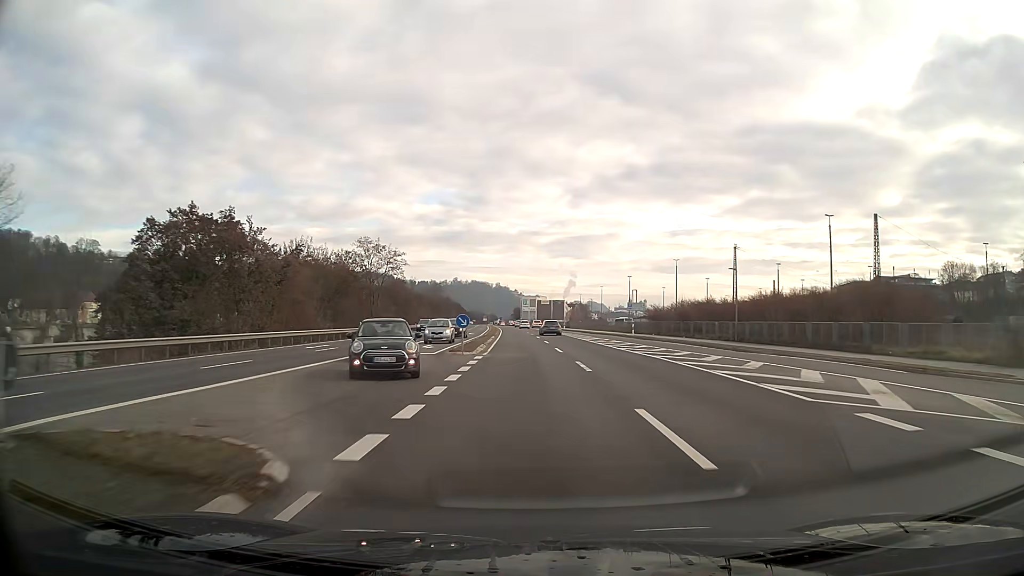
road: primary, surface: asphalt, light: Day
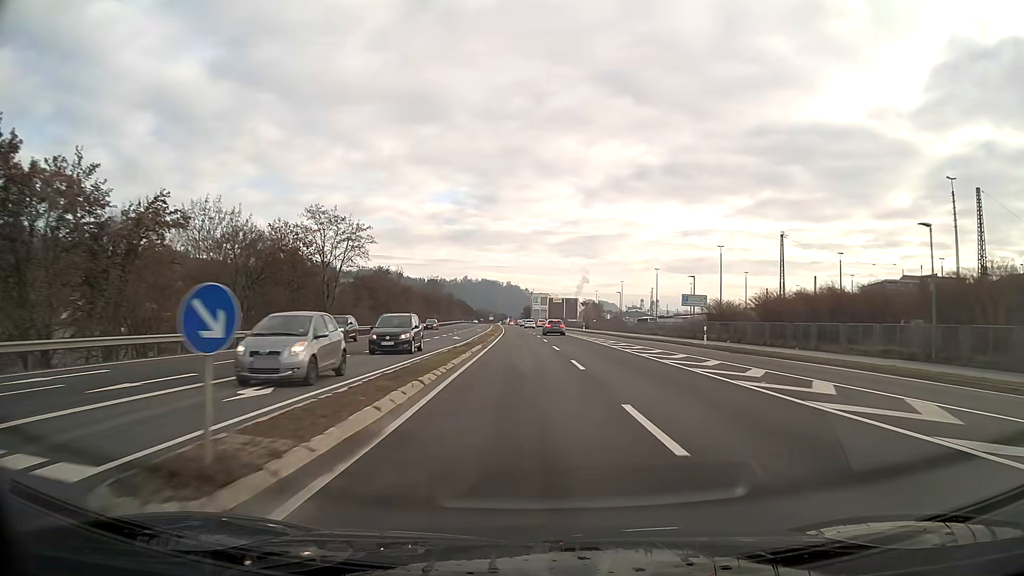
(-0.2, +23.3) m; -1°
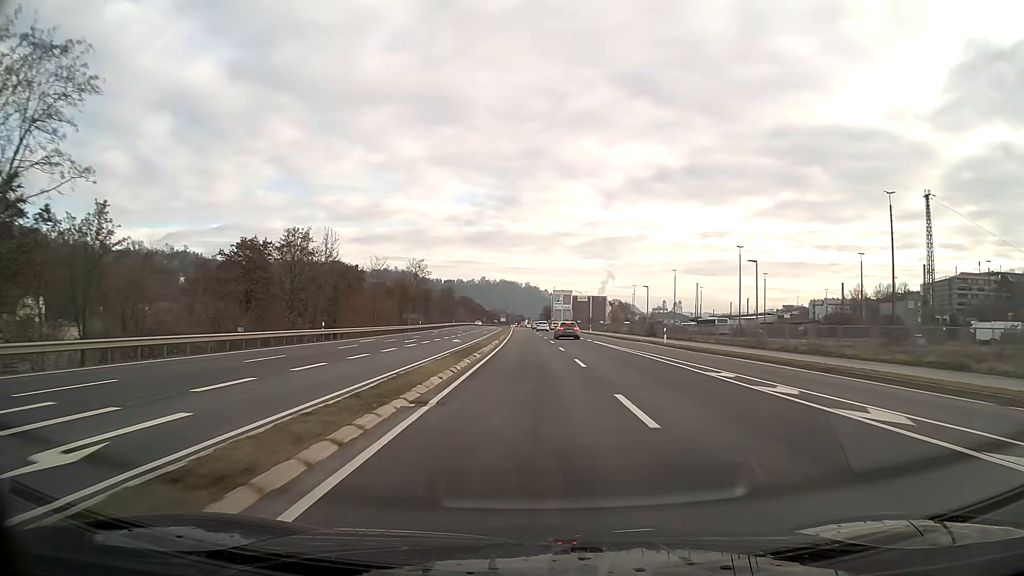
(-0.7, +46.4) m; -1°
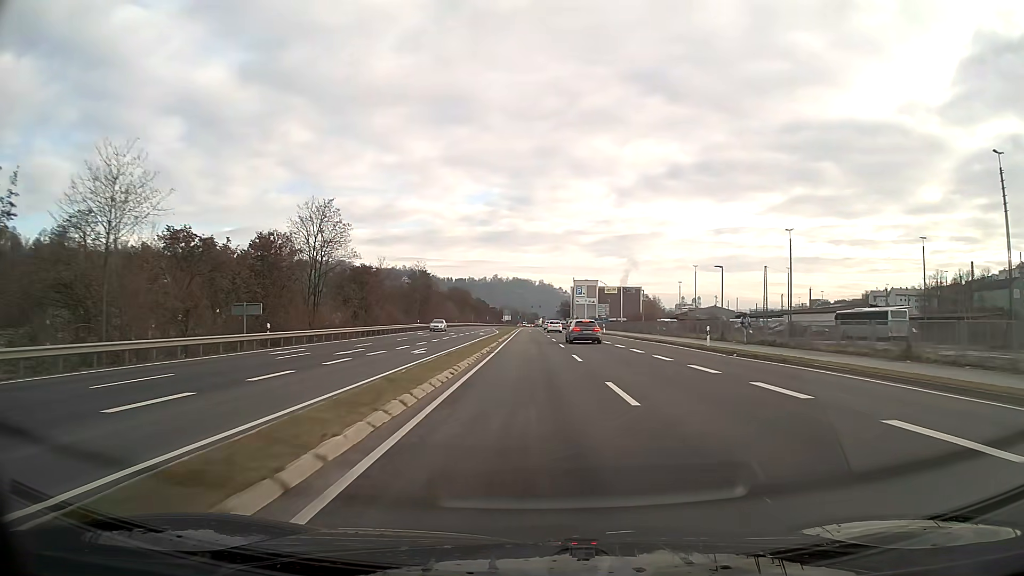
(-0.6, +57.7) m; -1°
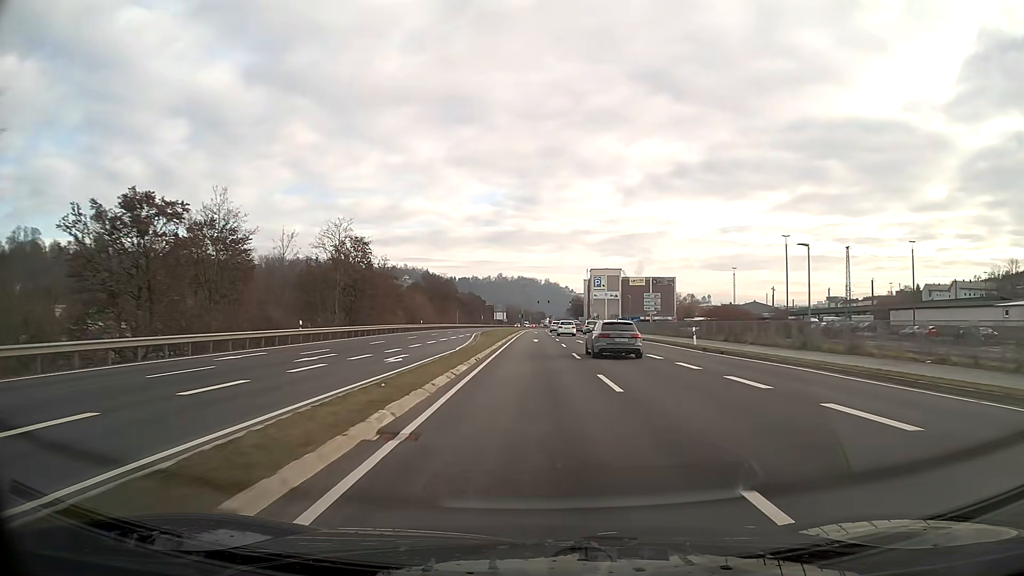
(-0.1, +45.8) m; 0°
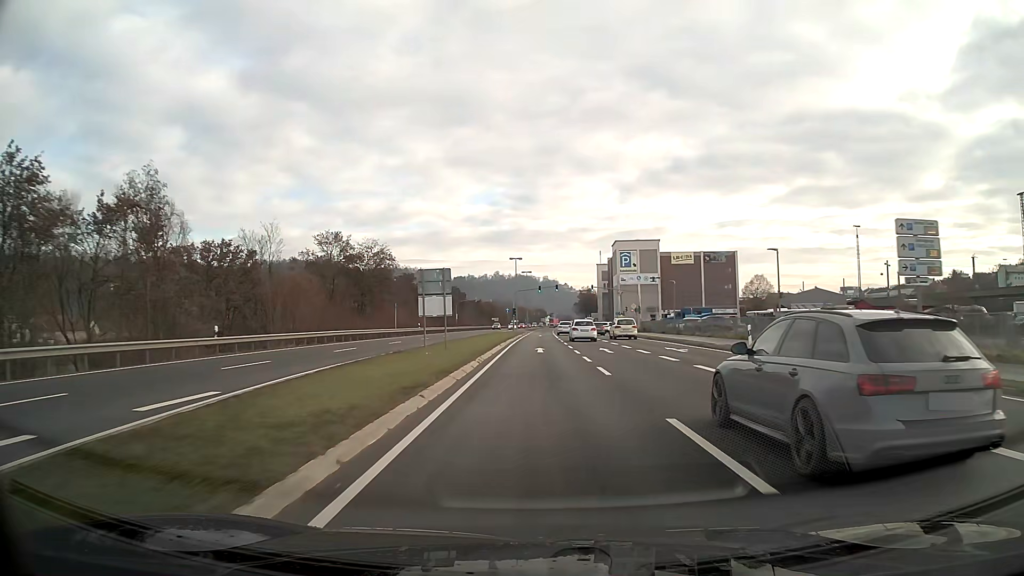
(0.0, +55.9) m; 0°
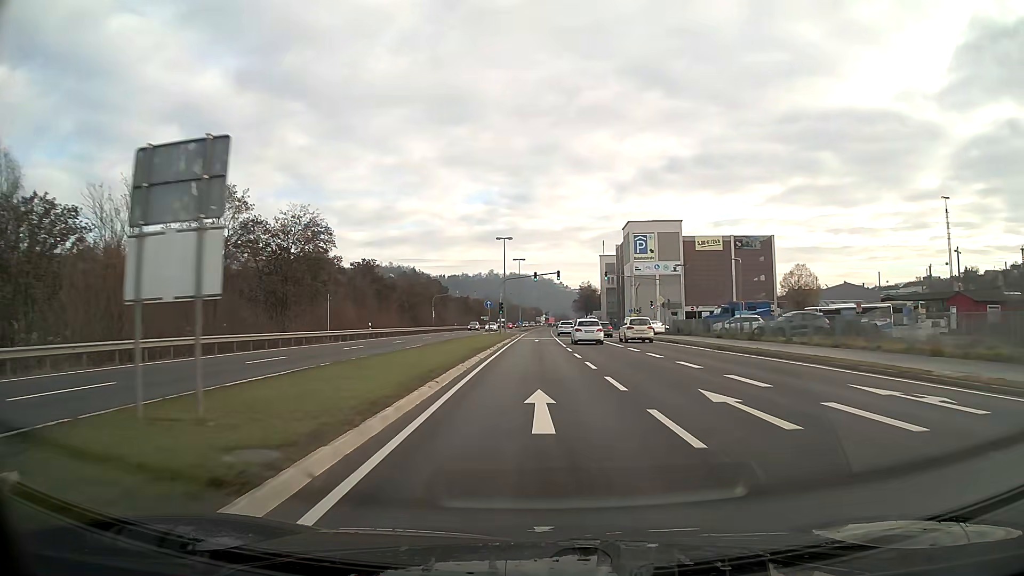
(+0.1, +22.0) m; 0°
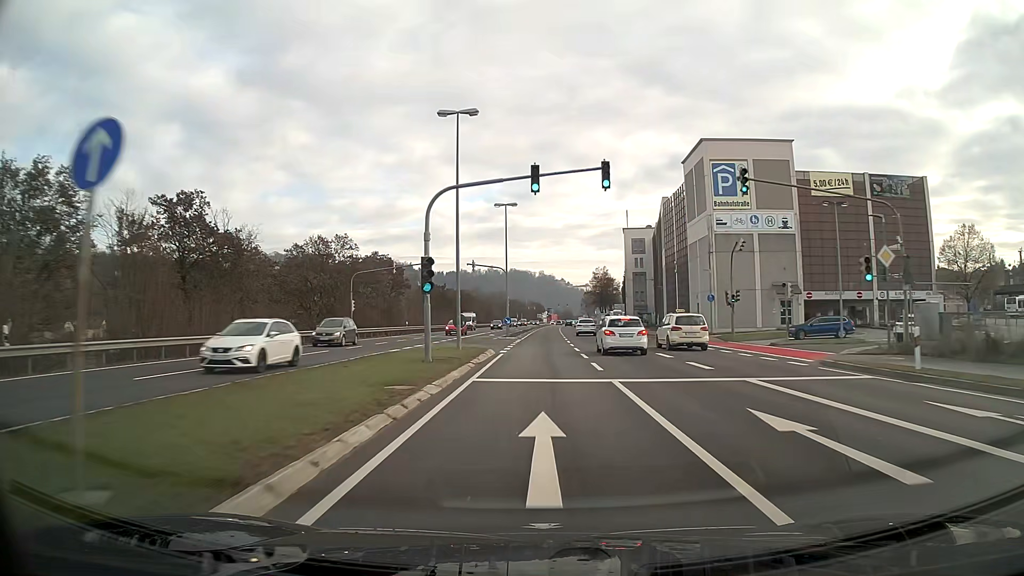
(0.0, +43.3) m; 0°
